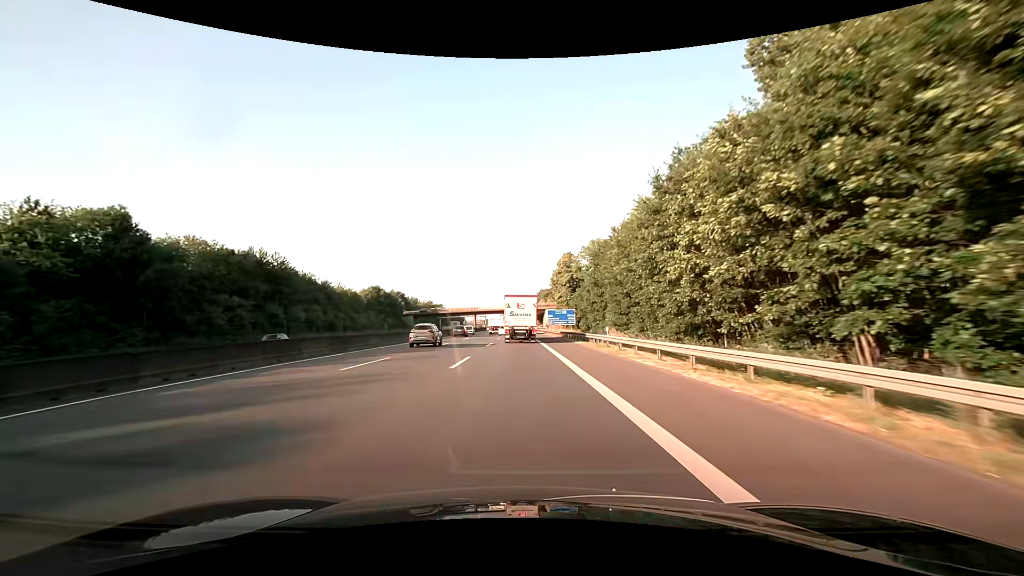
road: motorway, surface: asphalt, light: Day
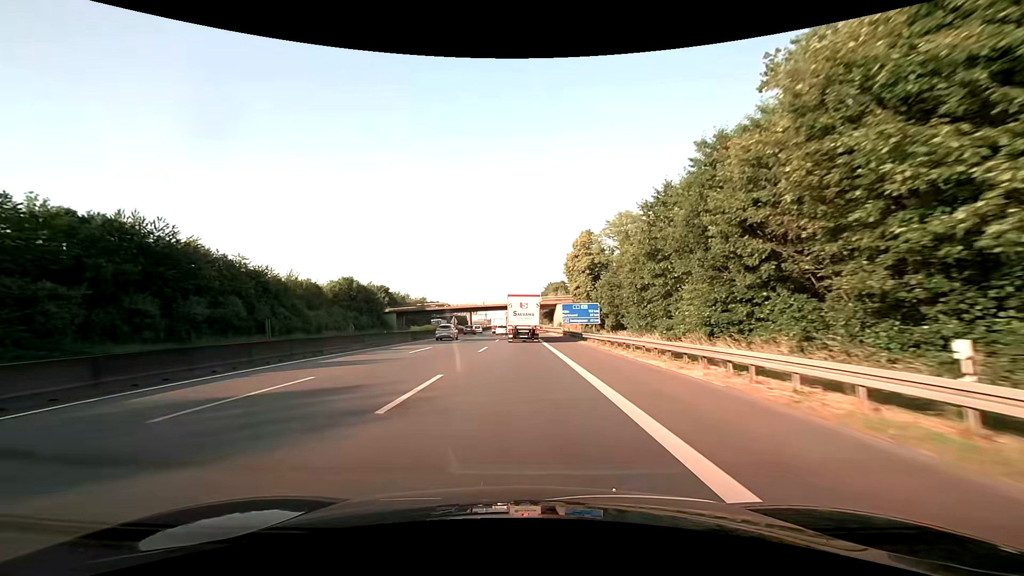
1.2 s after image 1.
(-0.1, +26.2) m; -1°
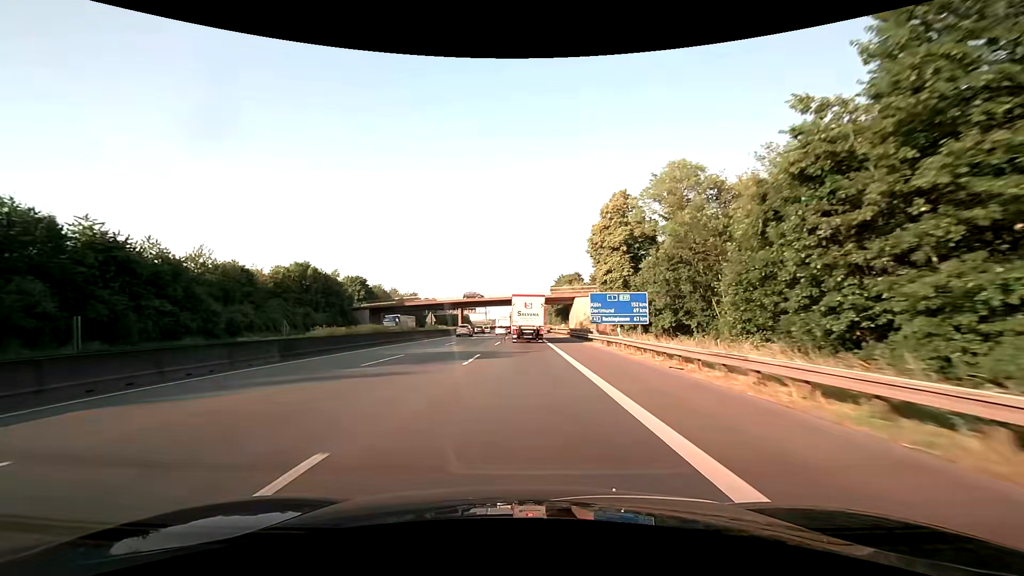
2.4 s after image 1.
(-0.1, +26.4) m; -1°
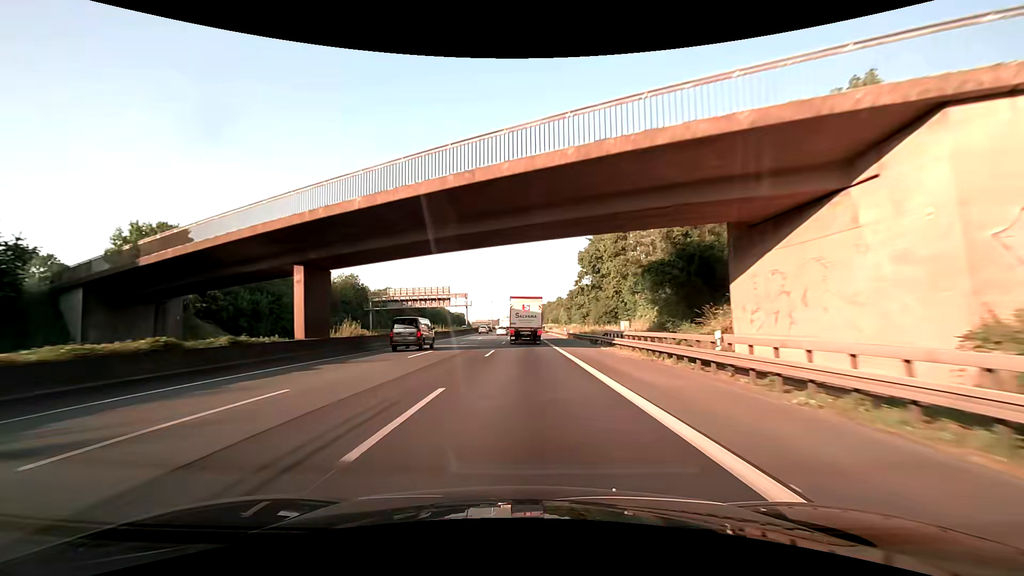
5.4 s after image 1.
(0.0, +66.0) m; 0°
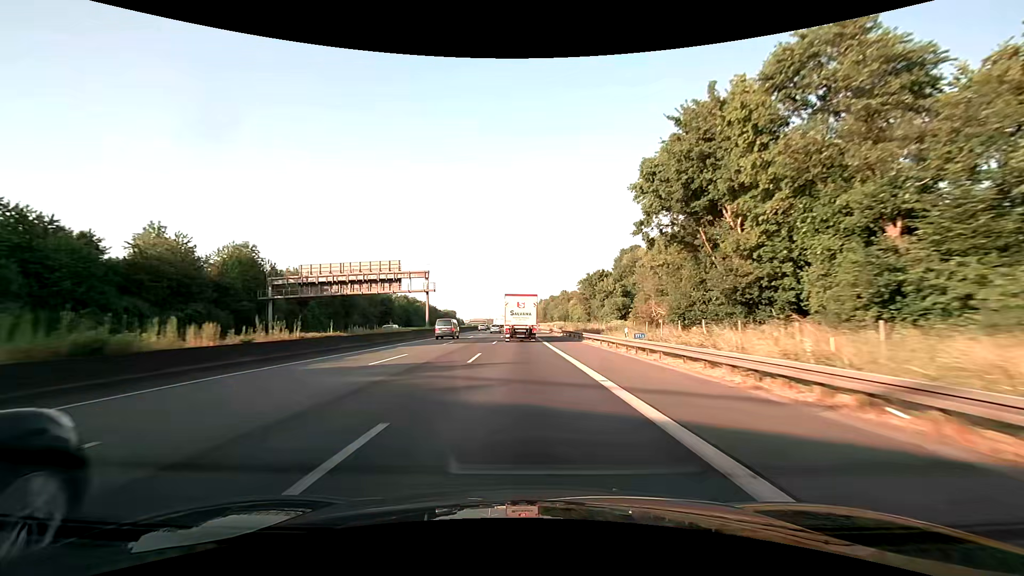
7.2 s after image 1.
(-0.6, +41.0) m; -1°
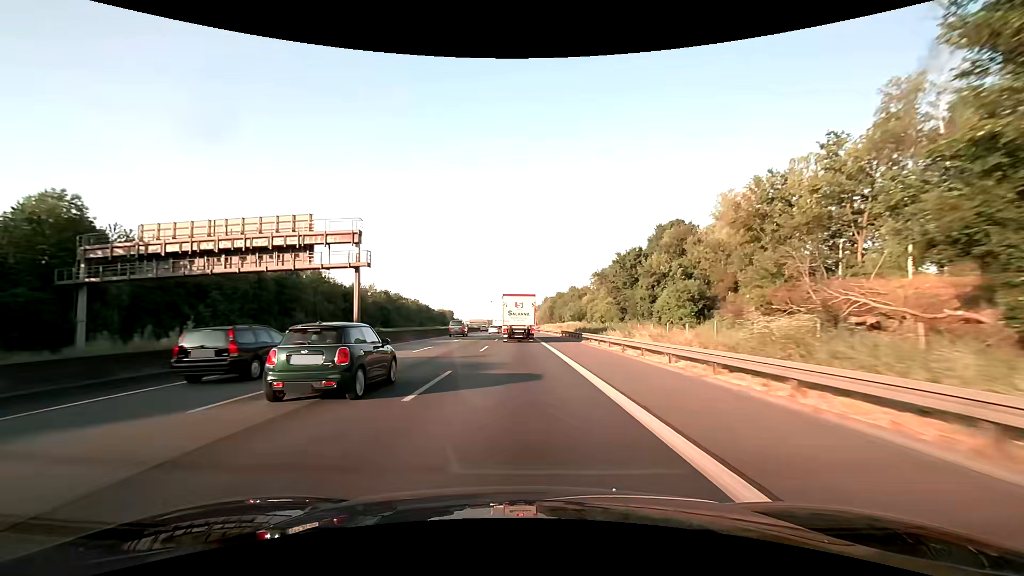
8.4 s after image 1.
(0.0, +27.9) m; 0°
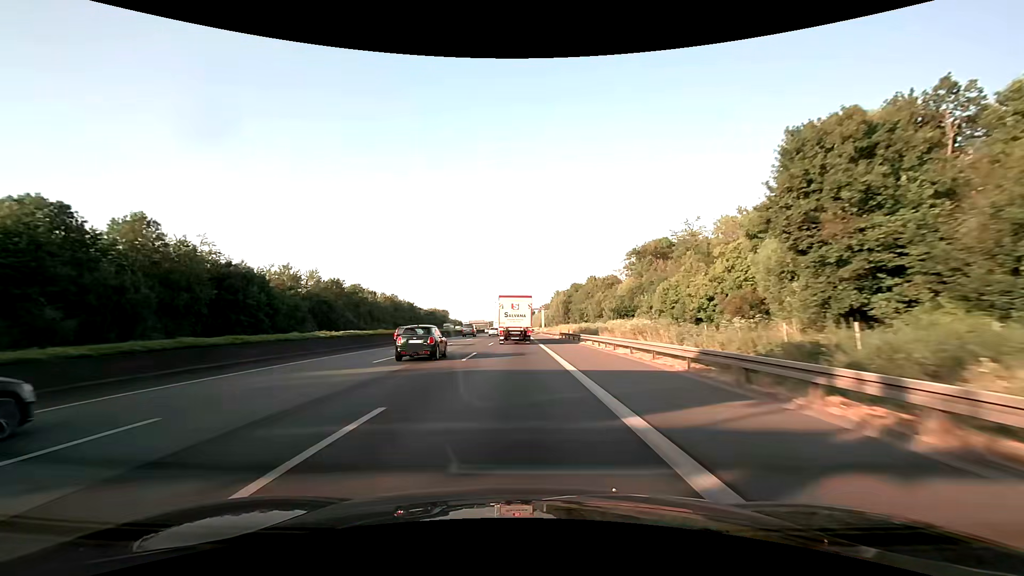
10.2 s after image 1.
(-0.2, +42.3) m; -1°
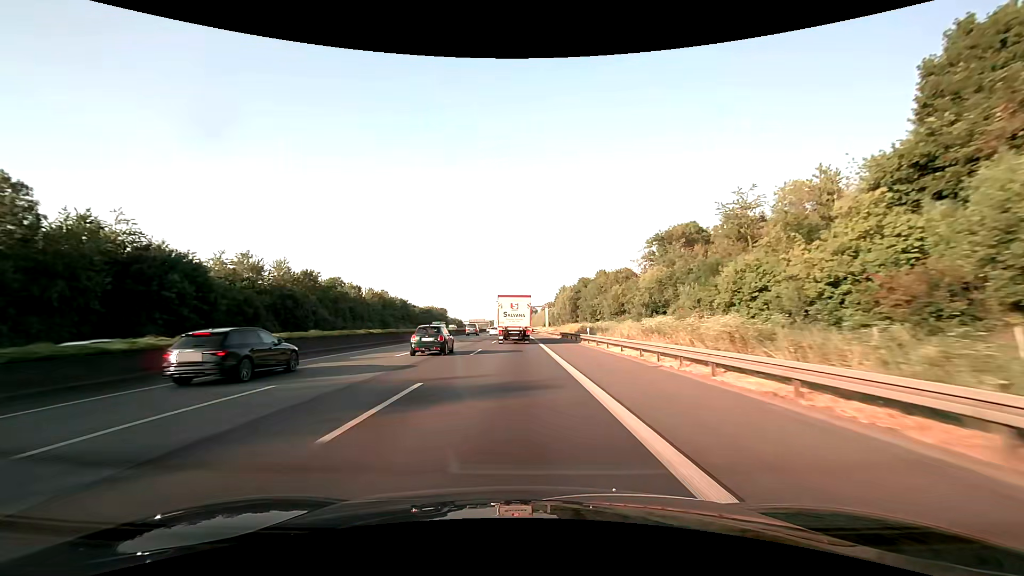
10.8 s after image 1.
(0.0, +14.2) m; 0°
(0, +10) (0, +20) (0, +30) (0, +40) (0, +50) (-1, +60) (-1, +70) (-1, +80) (-1, +90) (-1, +100) m
